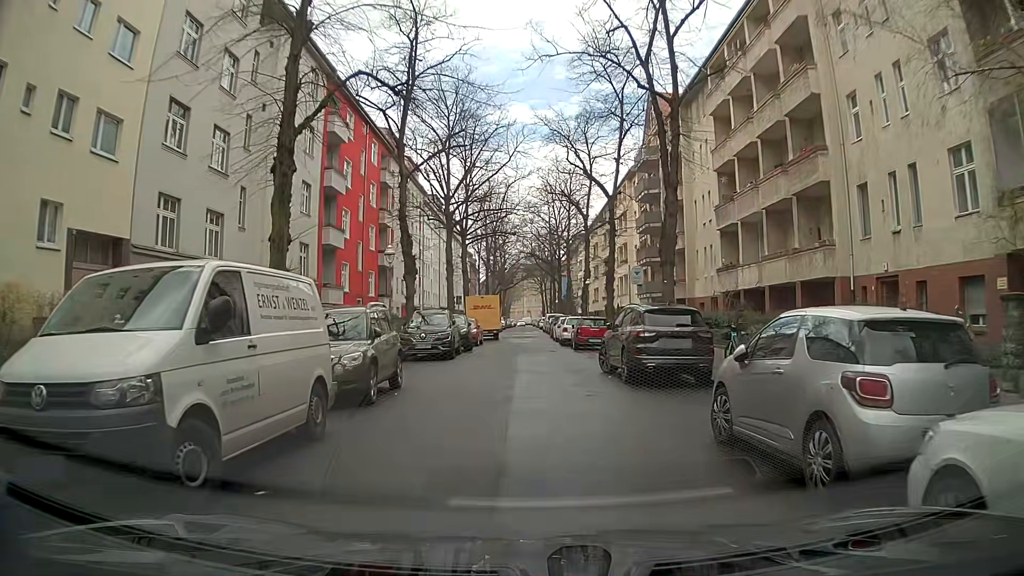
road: residential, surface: asphalt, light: Day
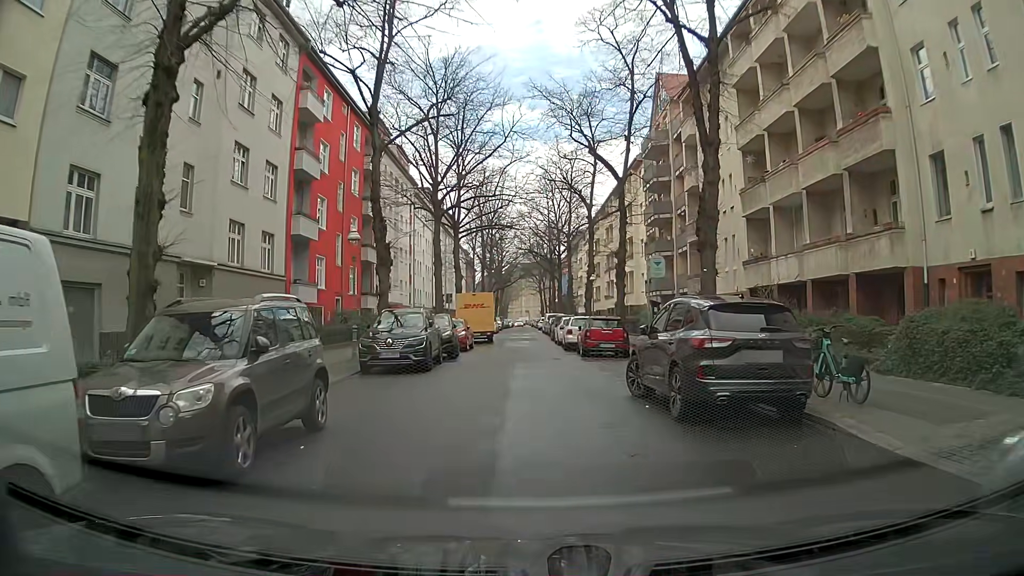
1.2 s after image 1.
(+0.1, +5.0) m; +1°
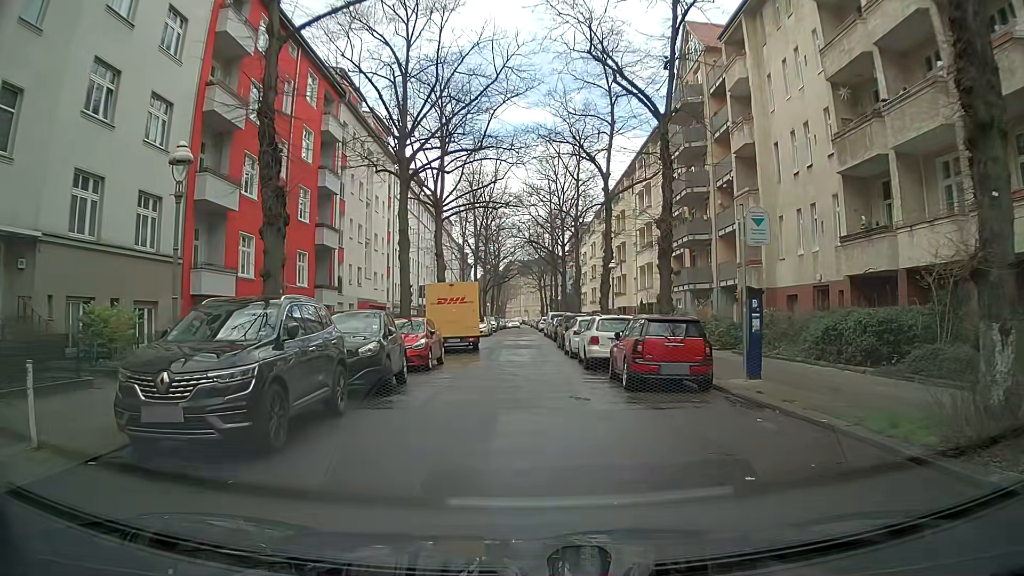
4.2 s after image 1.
(0.0, +10.8) m; -1°
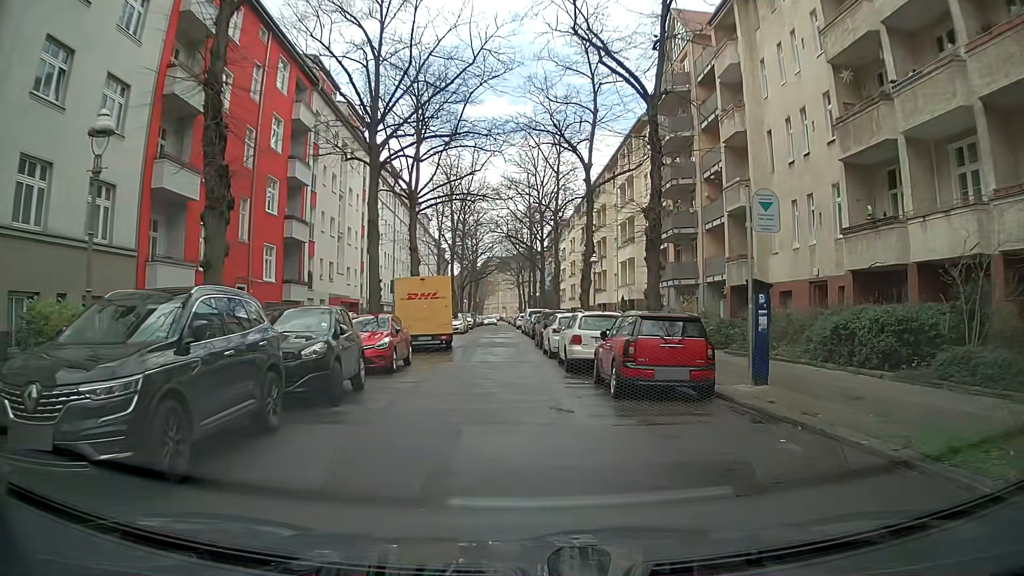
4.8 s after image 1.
(+0.1, +1.7) m; +3°
